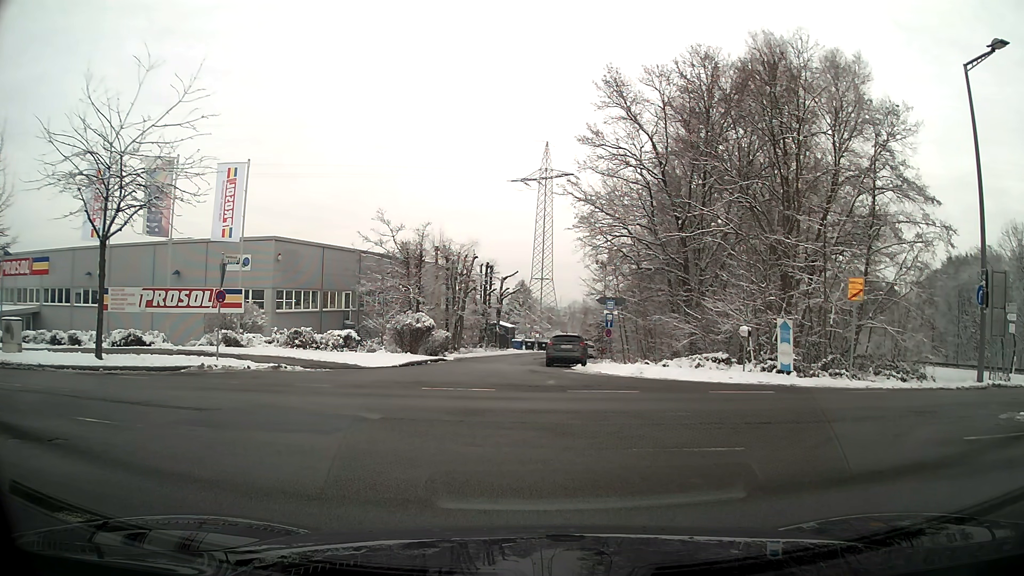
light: Day
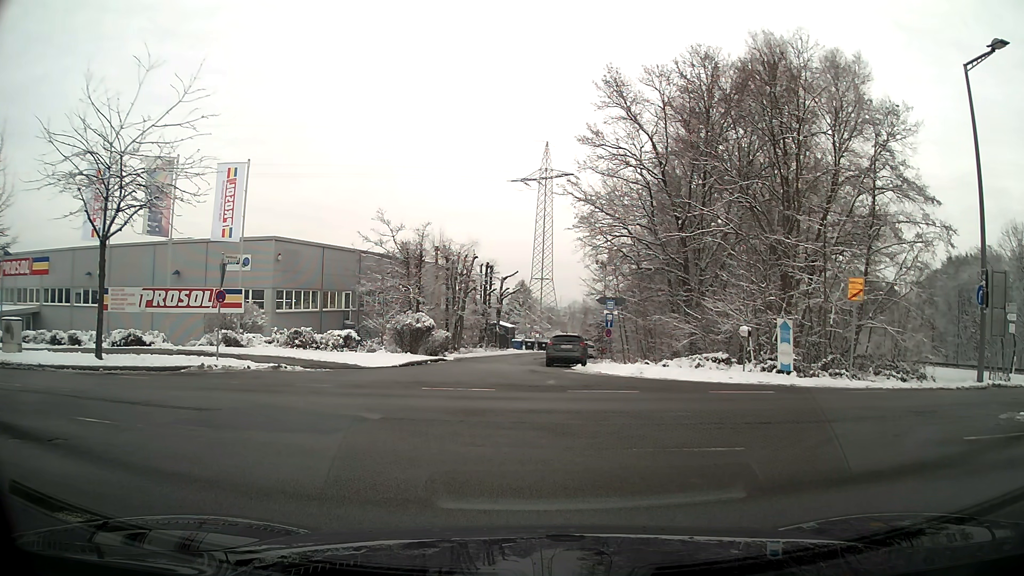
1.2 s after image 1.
(0.0, 0.0) m; 0°
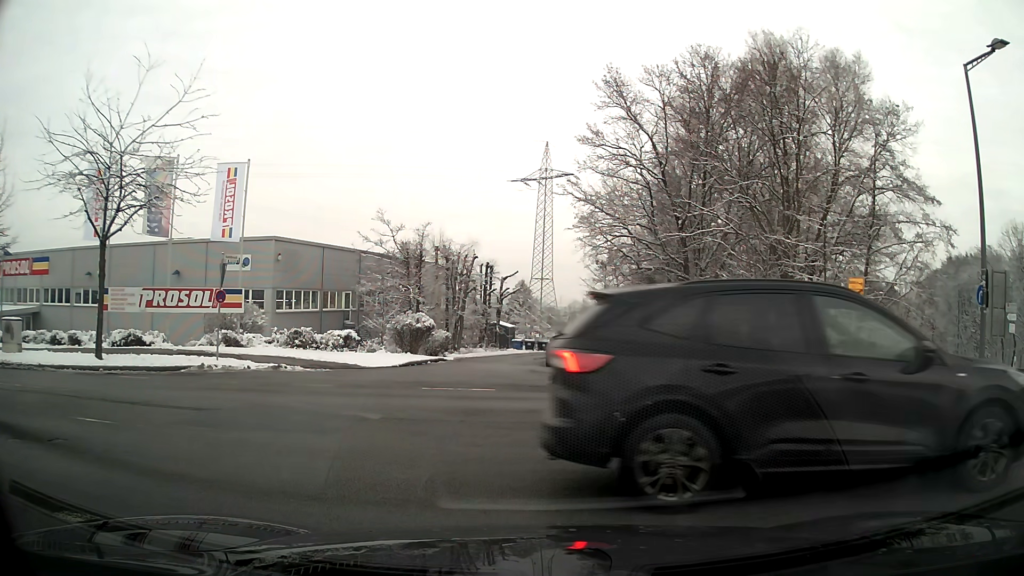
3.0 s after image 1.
(0.0, 0.0) m; 0°
